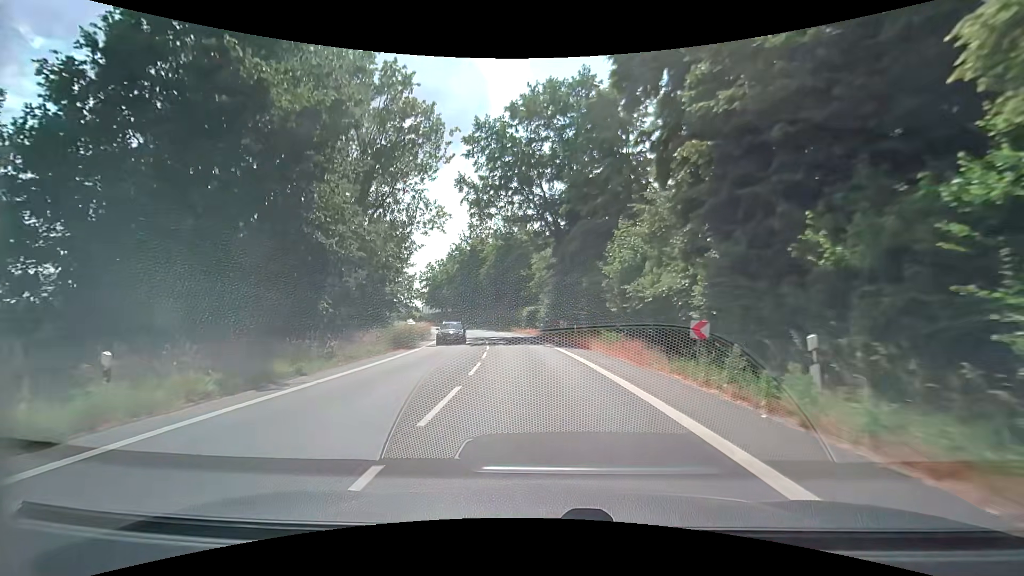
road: secondary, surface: asphalt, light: Day
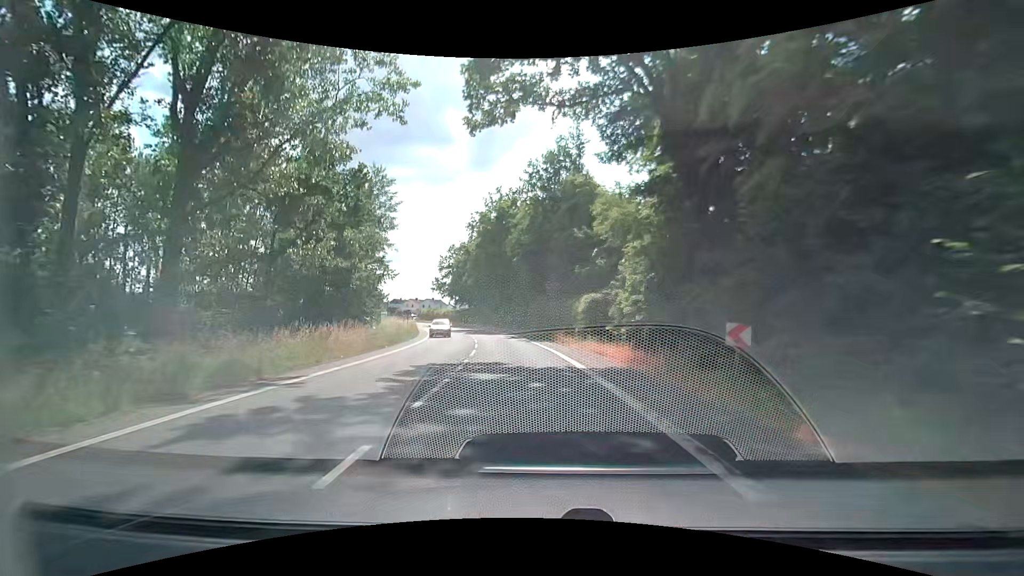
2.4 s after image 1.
(-1.1, +29.5) m; -6°
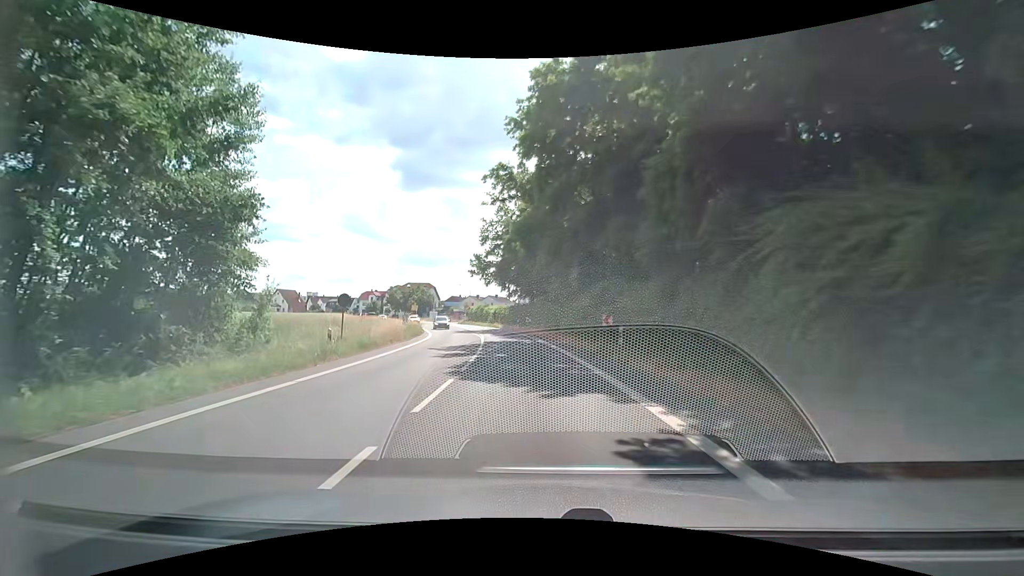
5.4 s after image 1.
(-2.7, +36.6) m; -10°
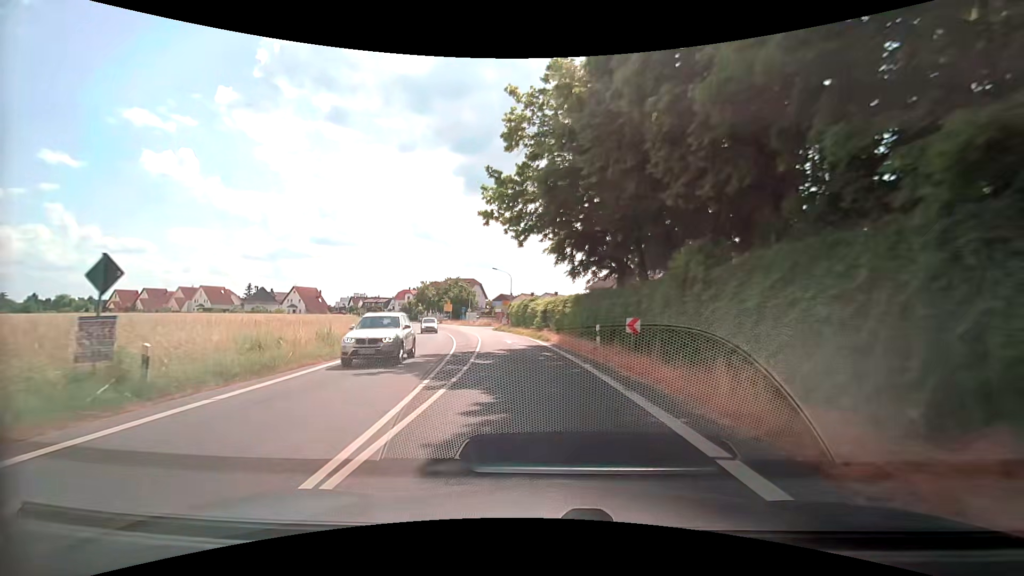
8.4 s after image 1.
(-1.4, +35.0) m; -6°
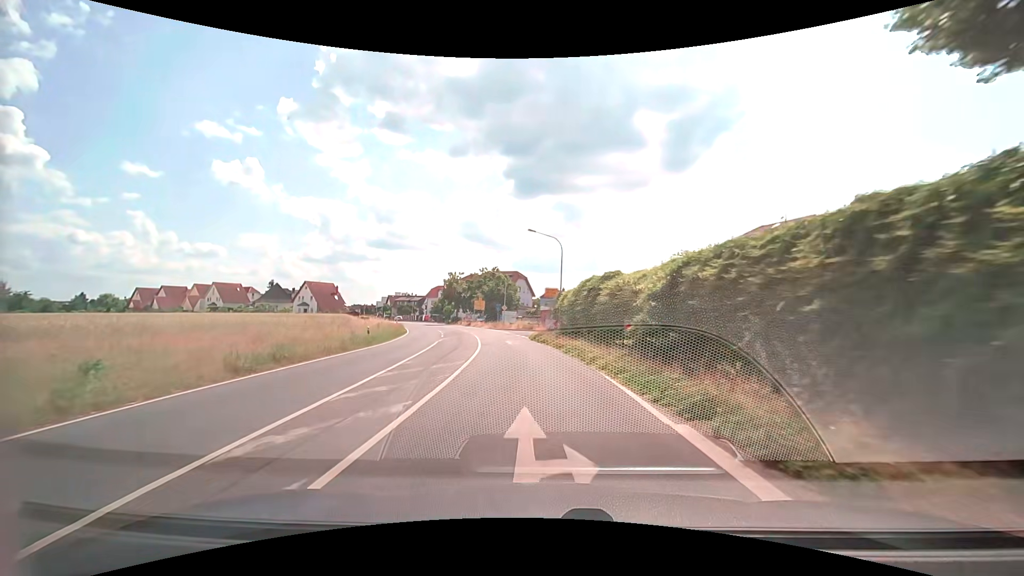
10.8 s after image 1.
(-1.3, +26.7) m; -7°
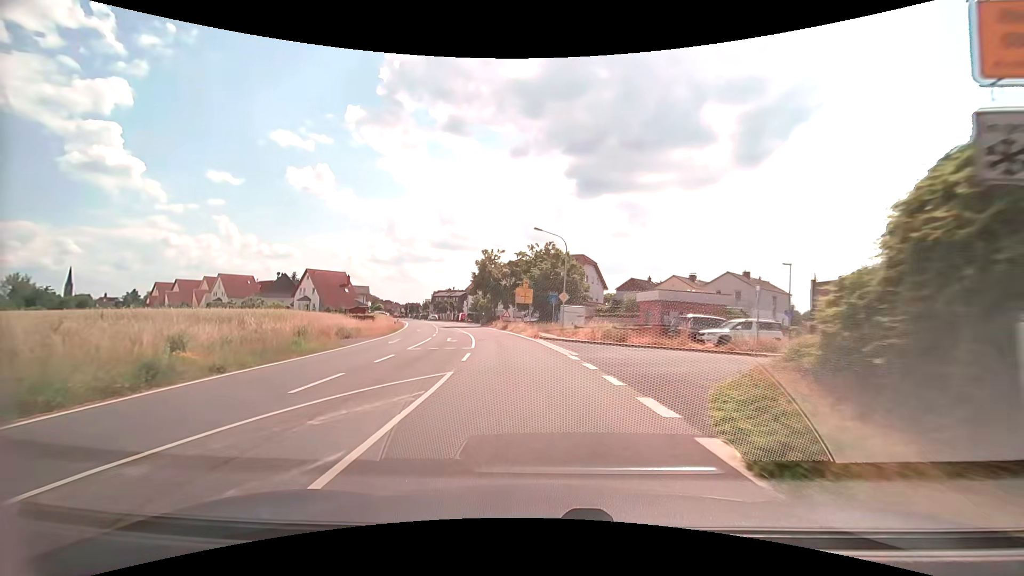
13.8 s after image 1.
(-1.6, +31.8) m; -6°
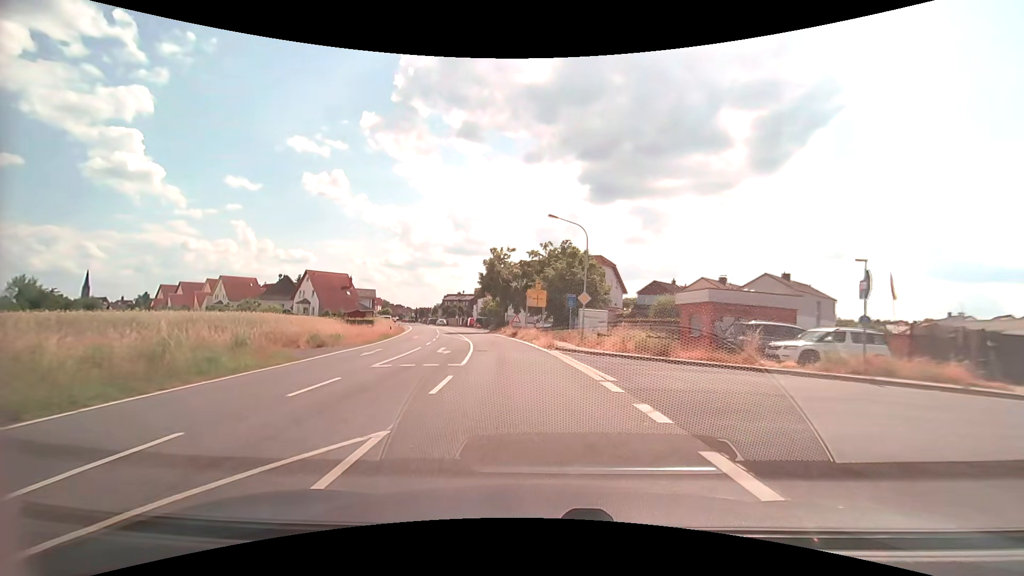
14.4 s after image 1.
(-0.1, +6.2) m; -1°
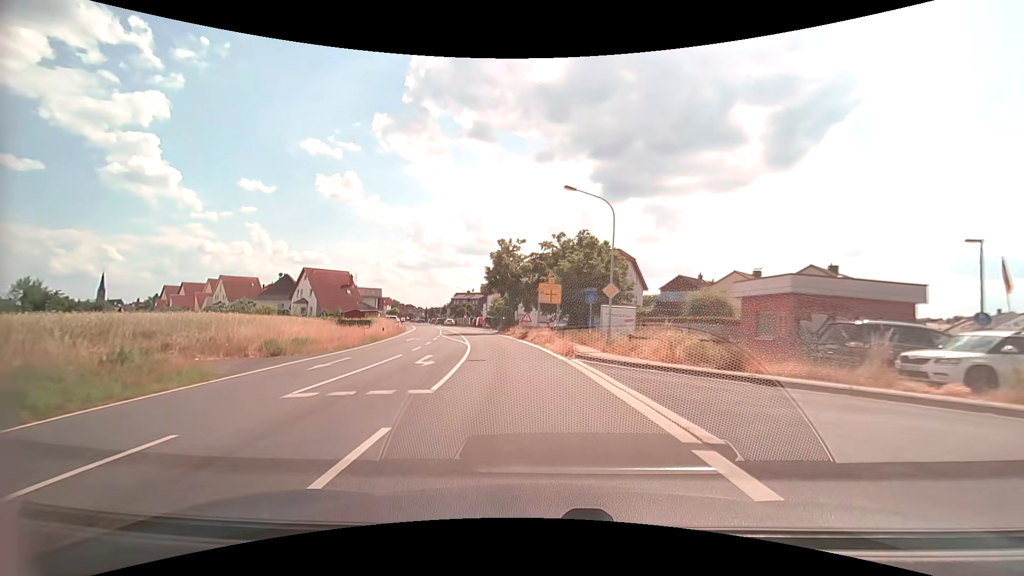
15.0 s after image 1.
(-0.1, +6.1) m; -1°
(0, +10) (-1, +20) (-2, +30) (-4, +40) (-6, +49) (-9, +59) (-11, +69) (-14, +78) (-17, +88) (-20, +97) m
